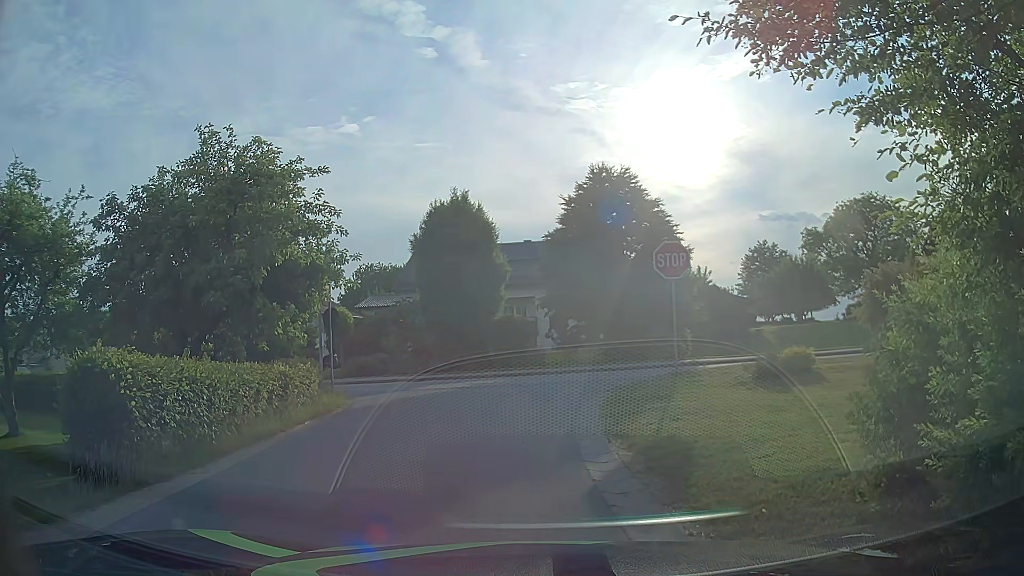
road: residential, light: Day
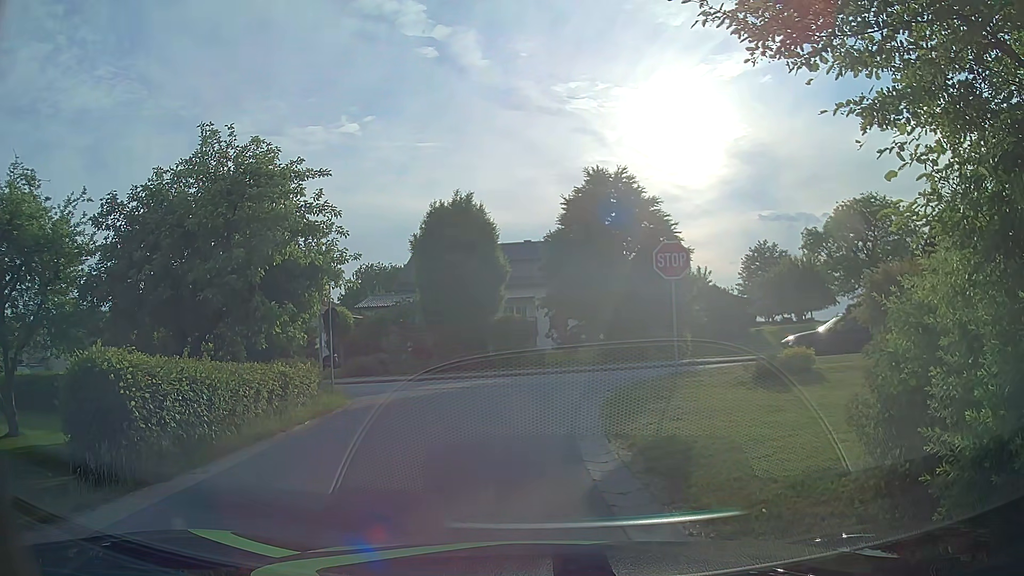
(0.0, 0.0) m; 0°
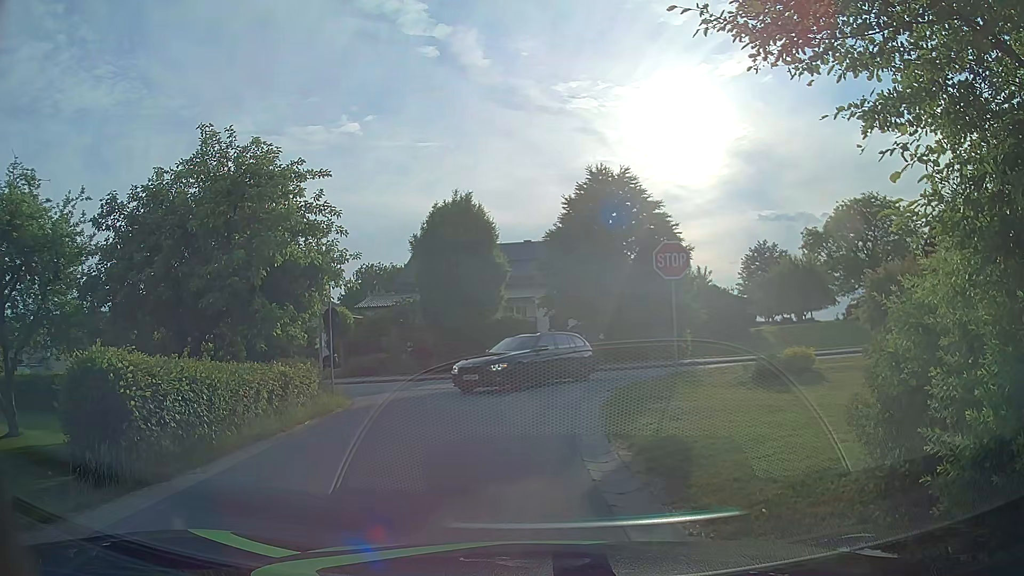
(0.0, 0.0) m; 0°
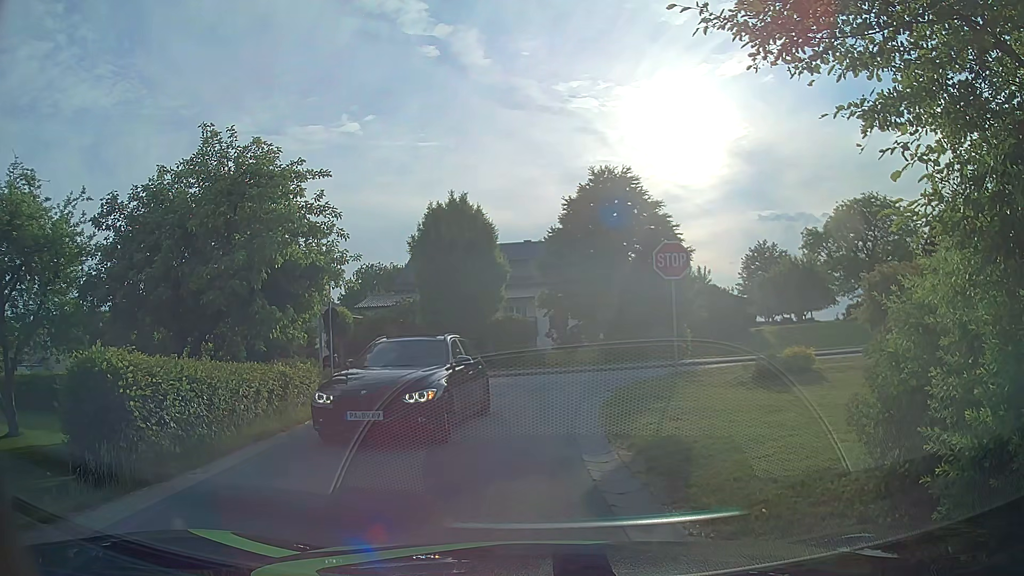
(0.0, 0.0) m; 0°
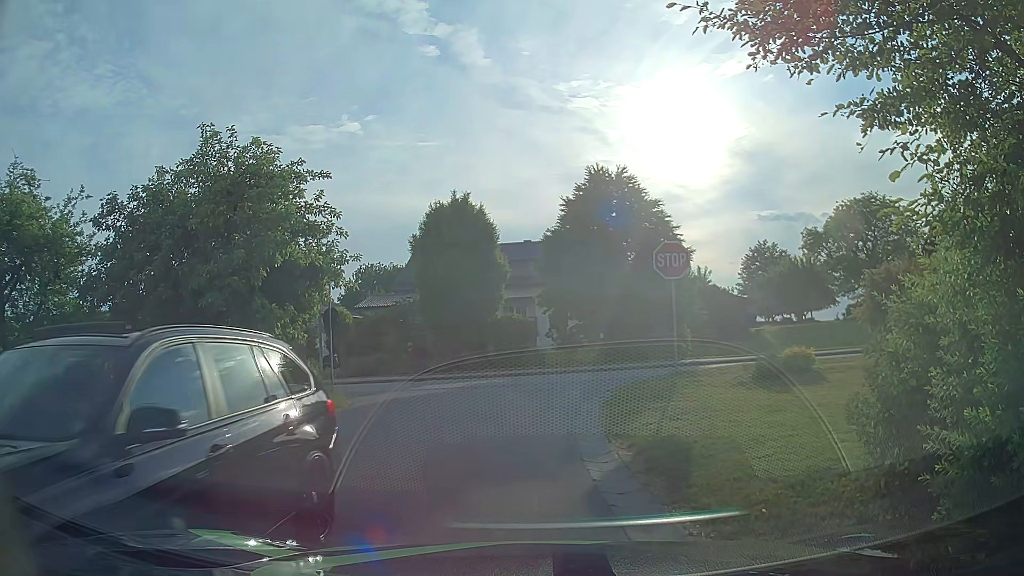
(0.0, 0.0) m; 0°
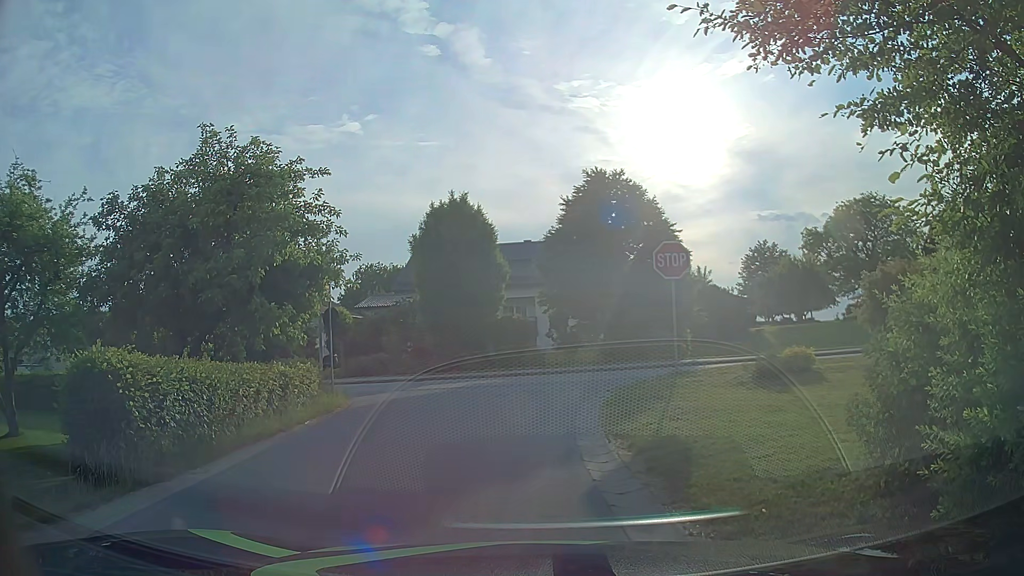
(0.0, 0.0) m; 0°
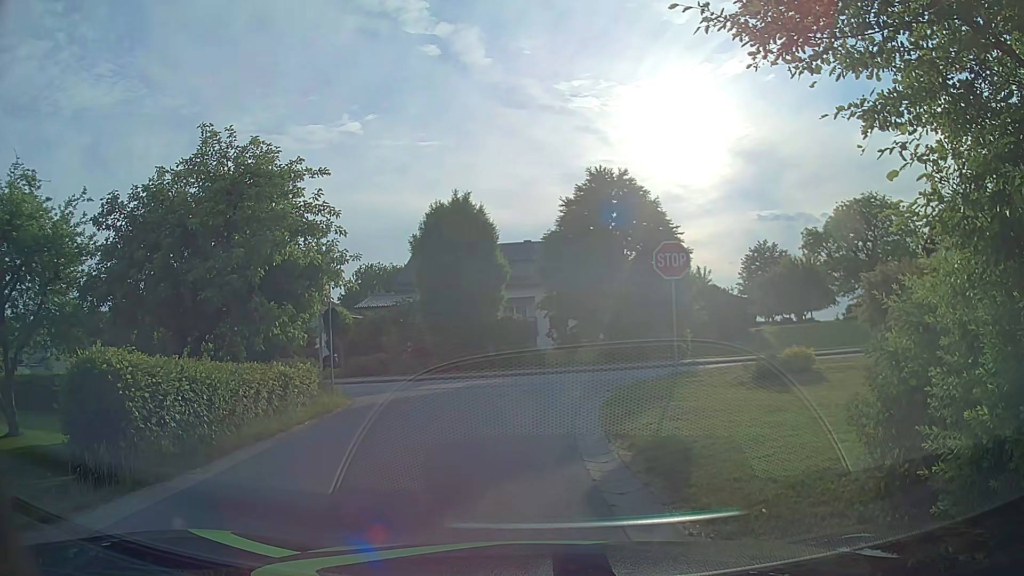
(0.0, 0.0) m; 0°
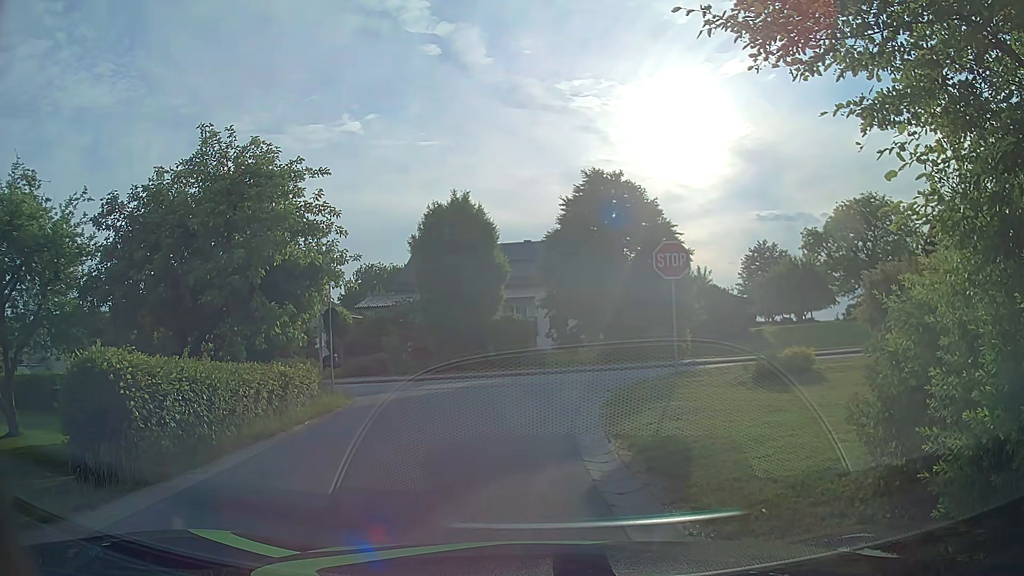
(0.0, 0.0) m; 0°
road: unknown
